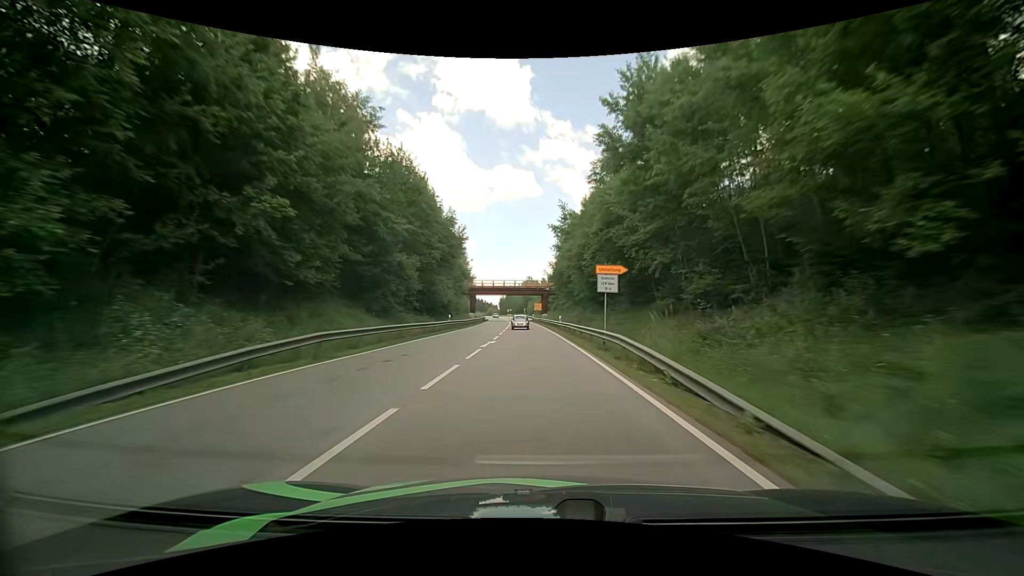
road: primary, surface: asphalt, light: Day
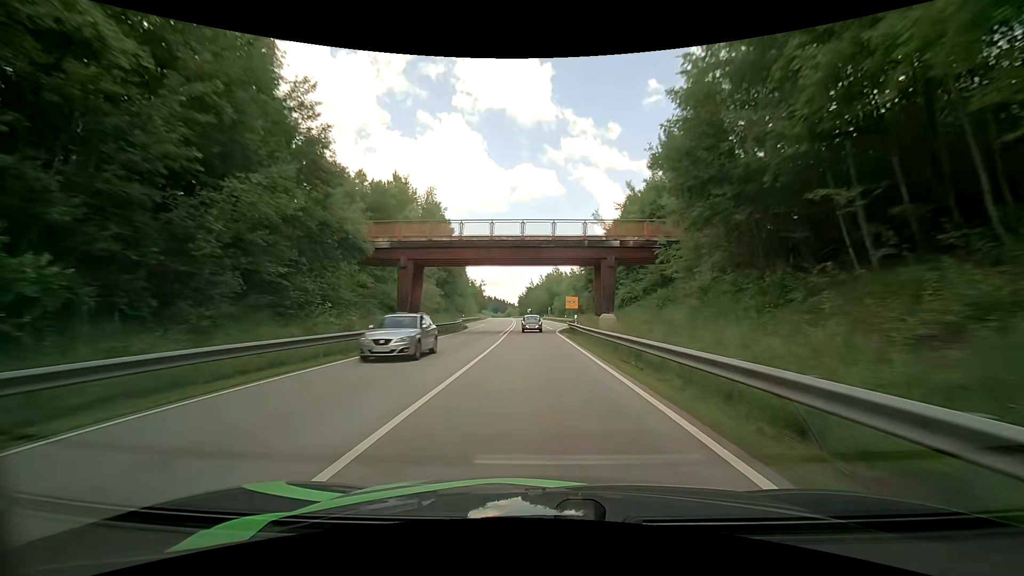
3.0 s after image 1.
(-1.5, +61.8) m; -3°
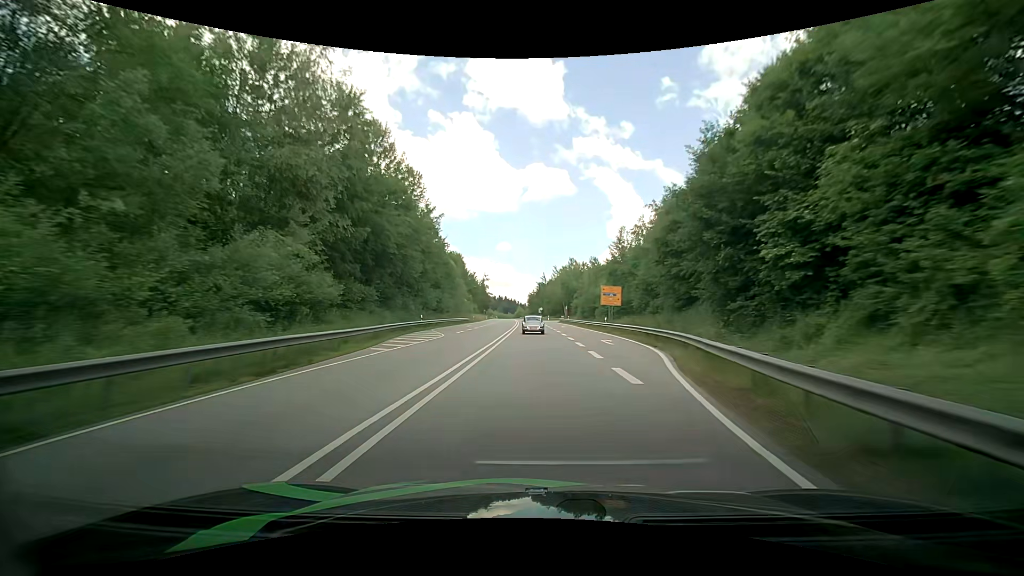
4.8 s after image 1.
(-0.2, +36.8) m; 0°
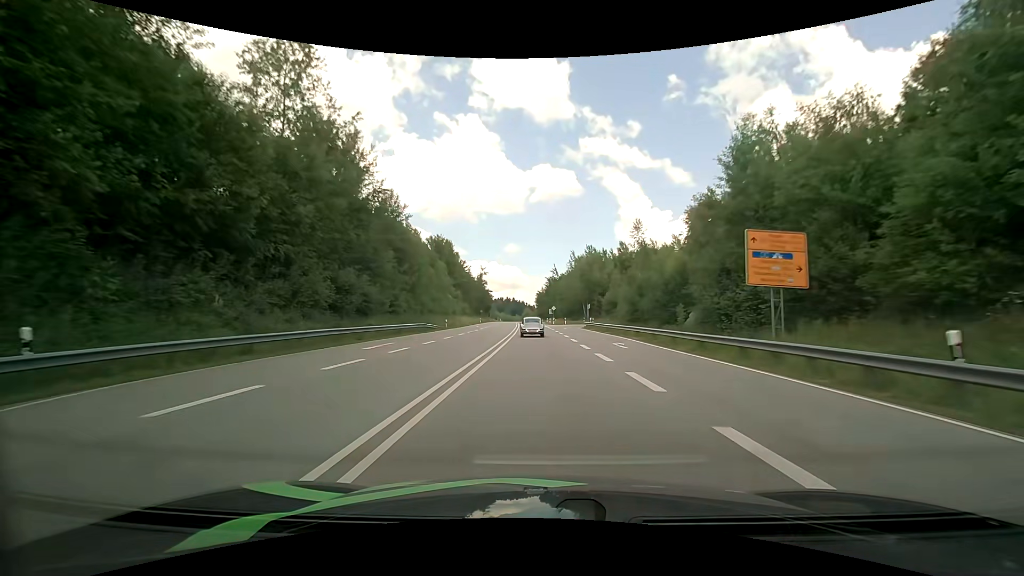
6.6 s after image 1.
(-1.0, +36.7) m; -2°
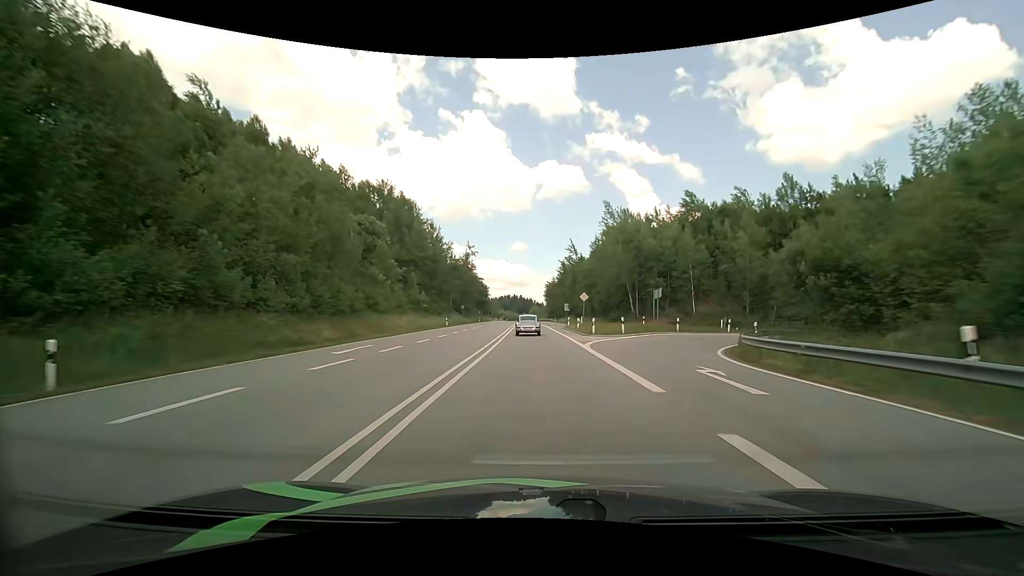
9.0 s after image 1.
(-0.4, +48.5) m; -1°
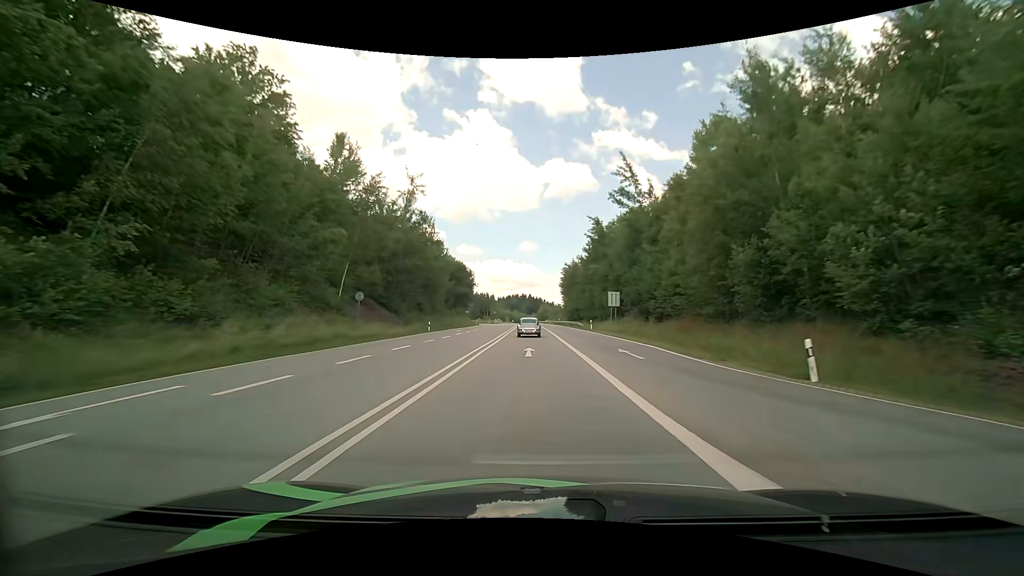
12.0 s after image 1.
(-0.7, +57.5) m; -1°
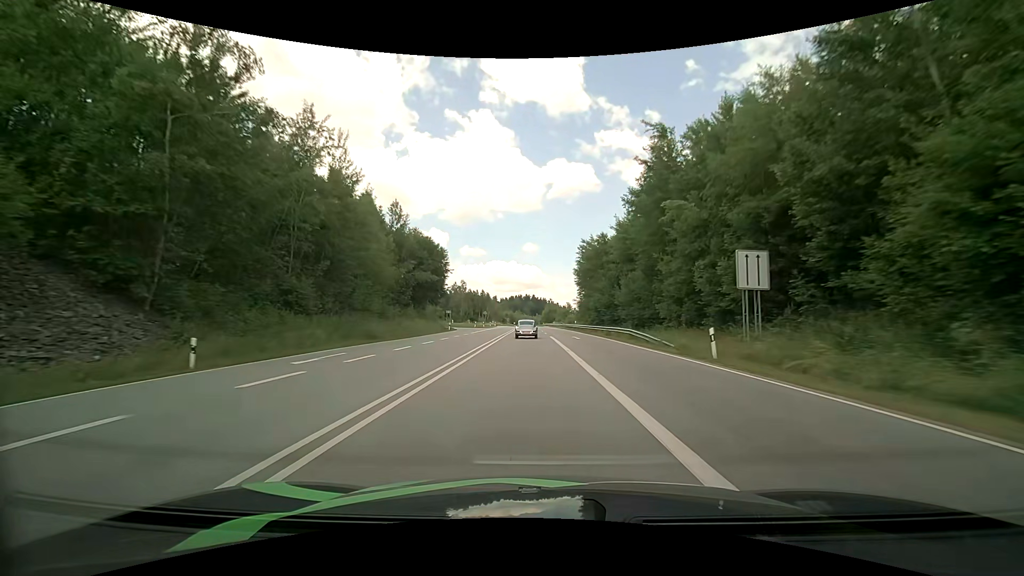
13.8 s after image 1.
(-0.2, +35.2) m; -1°
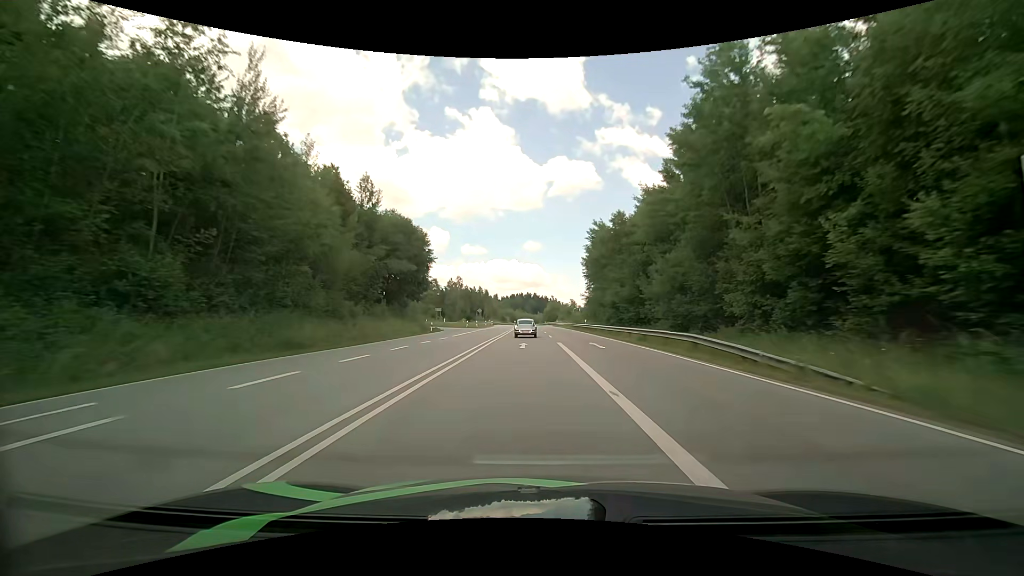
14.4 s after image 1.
(0.0, +12.2) m; 0°
(0, +10) (0, +20) (0, +30) (0, +40) (0, +50) (0, +60) (0, +70) (0, +80) (+1, +90) (+1, +100) m
